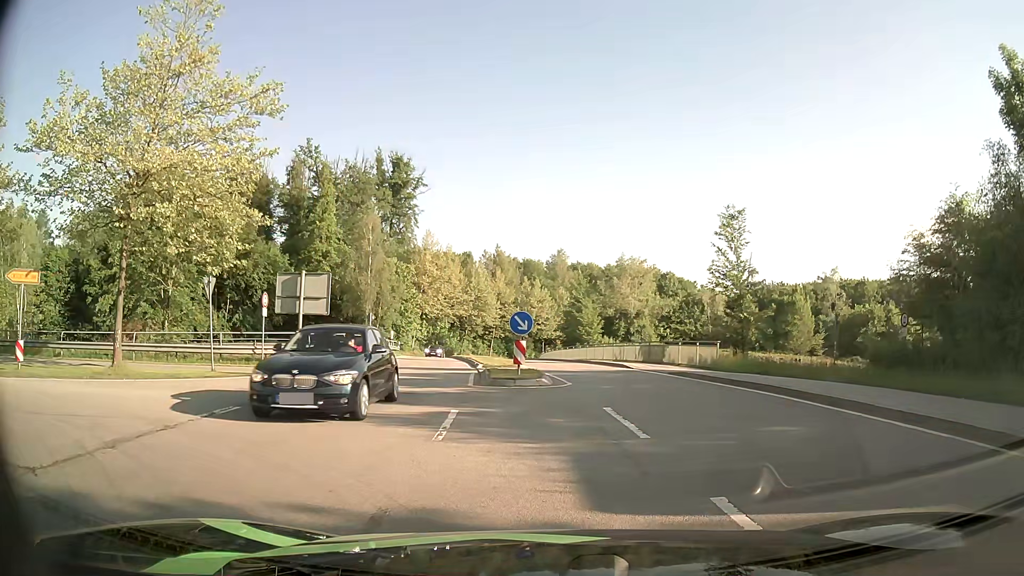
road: secondary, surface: asphalt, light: Day
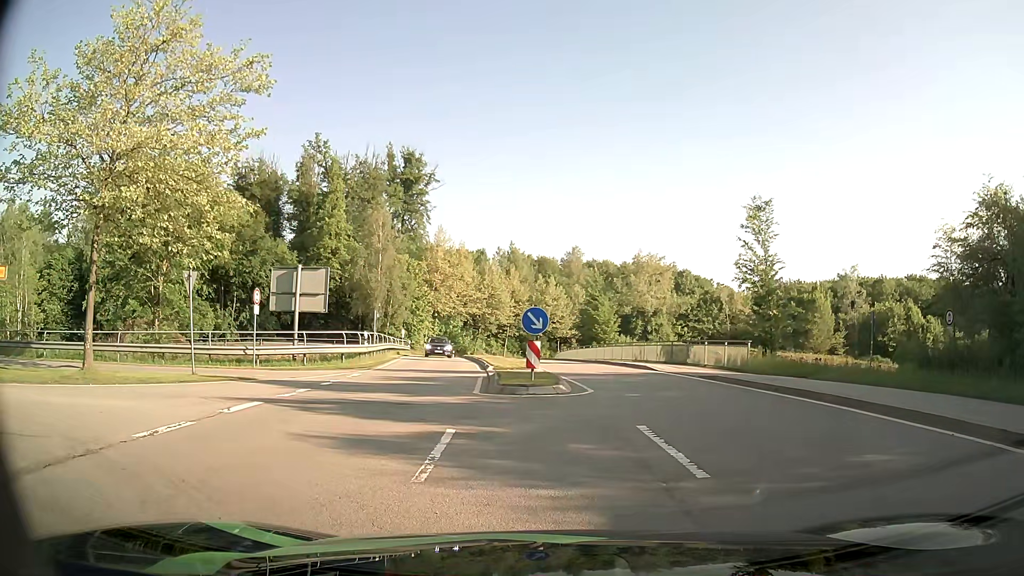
(-0.1, +2.2) m; -4°
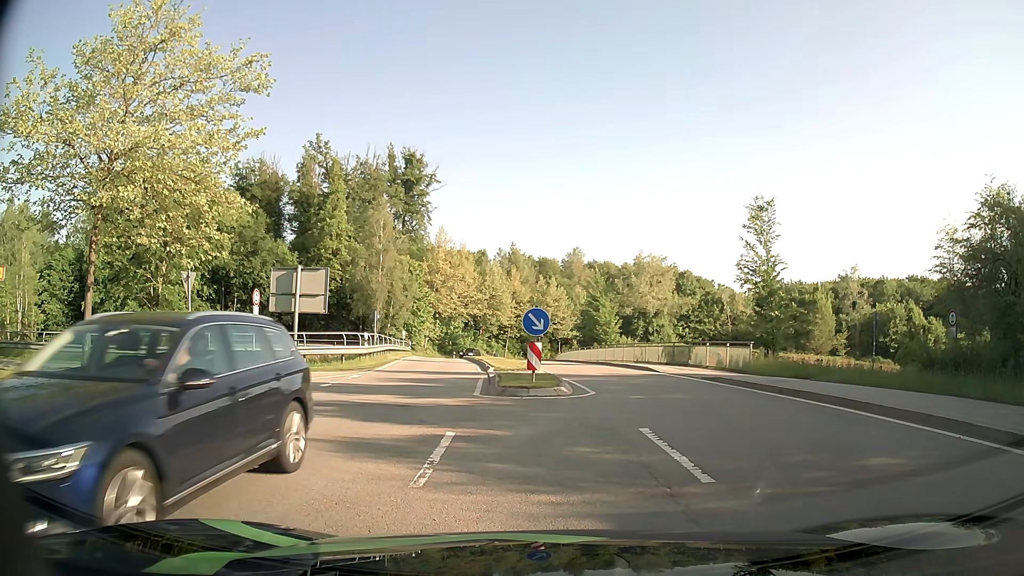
(0.0, +0.2) m; 0°
(-4, +9) (-13, +10) (-23, +7) (-32, +3) (-41, -1) (-50, -6) (-59, -11) (-68, -14) (-78, -16) (-88, -14) m
